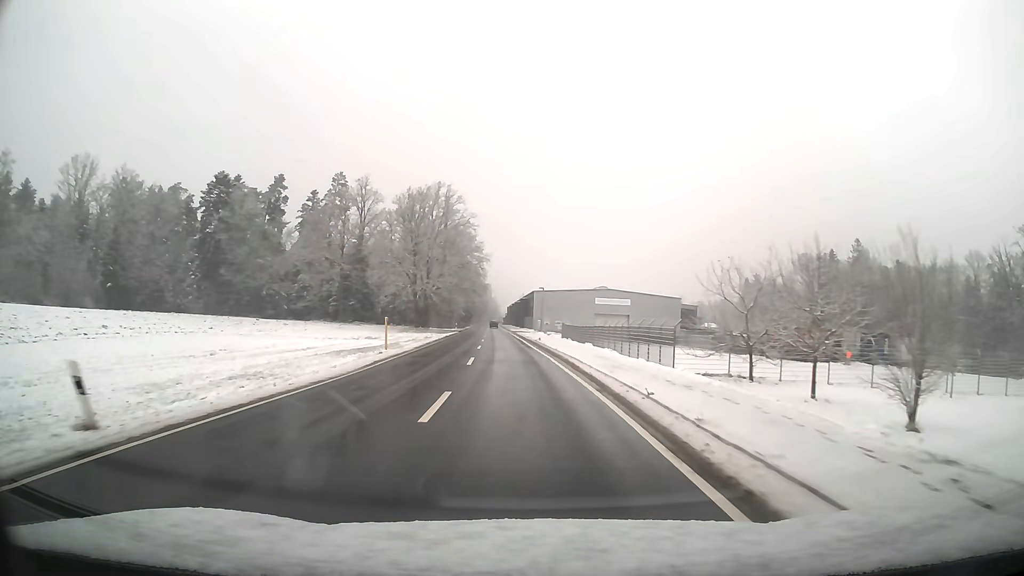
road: tertiary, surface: asphalt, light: Day
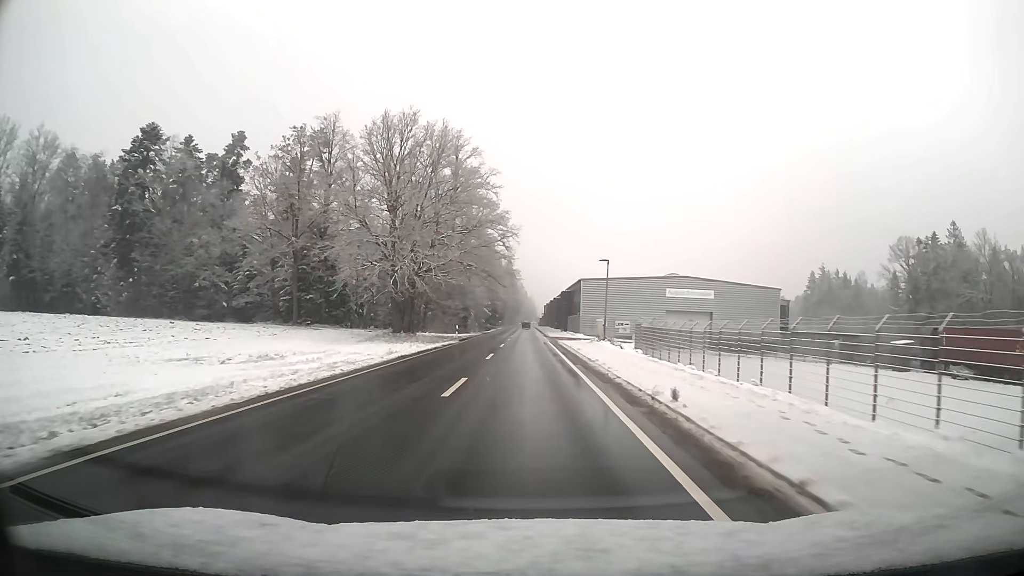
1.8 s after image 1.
(-1.0, +33.4) m; -3°
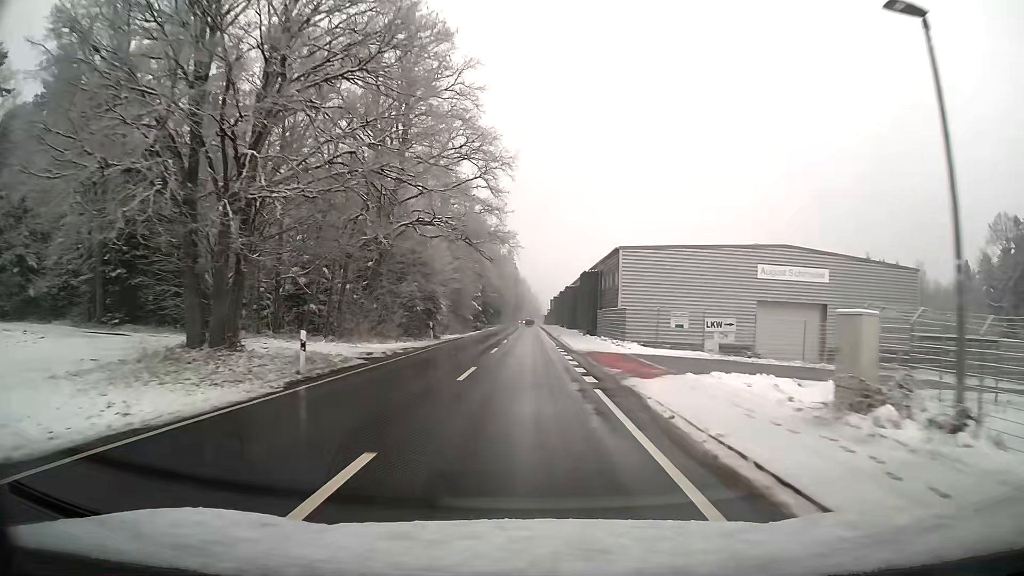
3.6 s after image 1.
(-0.1, +33.6) m; 0°
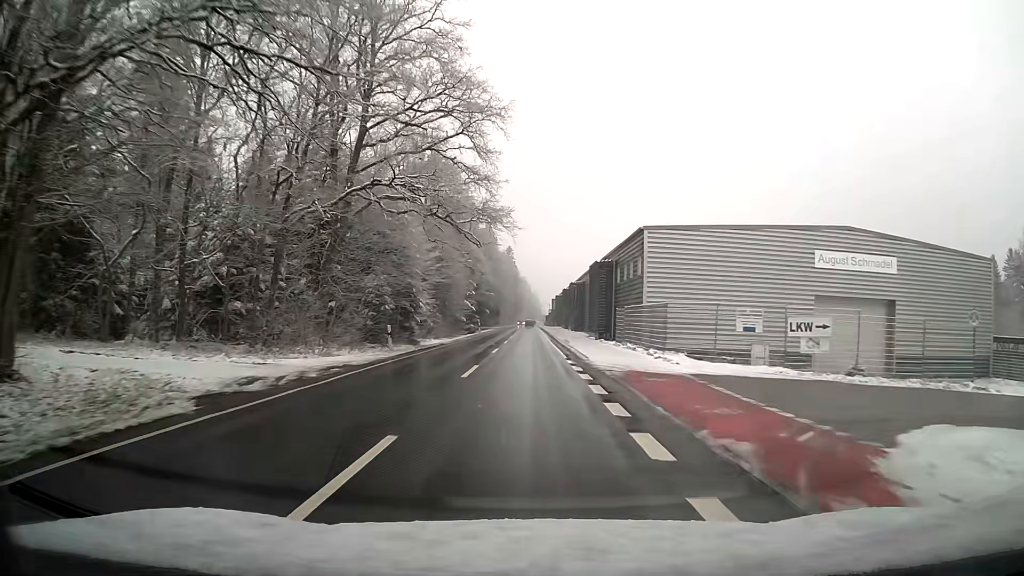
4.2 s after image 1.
(0.0, +11.0) m; 0°
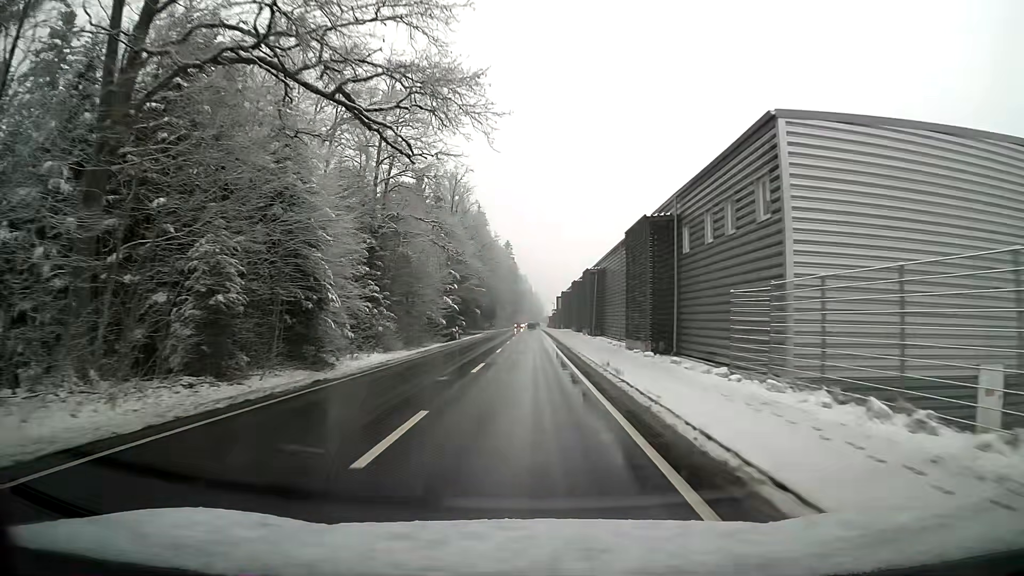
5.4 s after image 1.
(0.0, +21.7) m; 0°
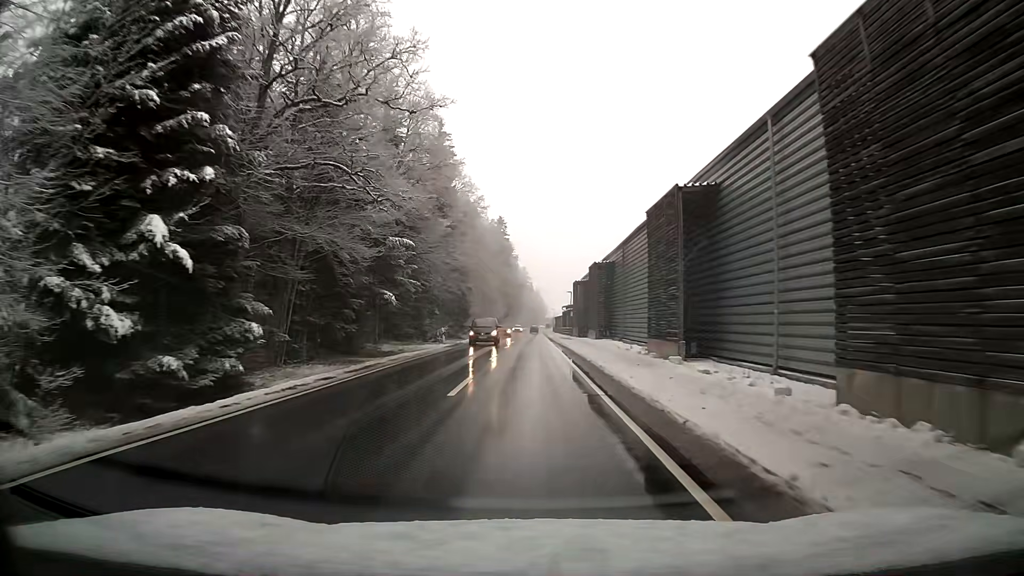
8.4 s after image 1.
(0.0, +54.2) m; 0°
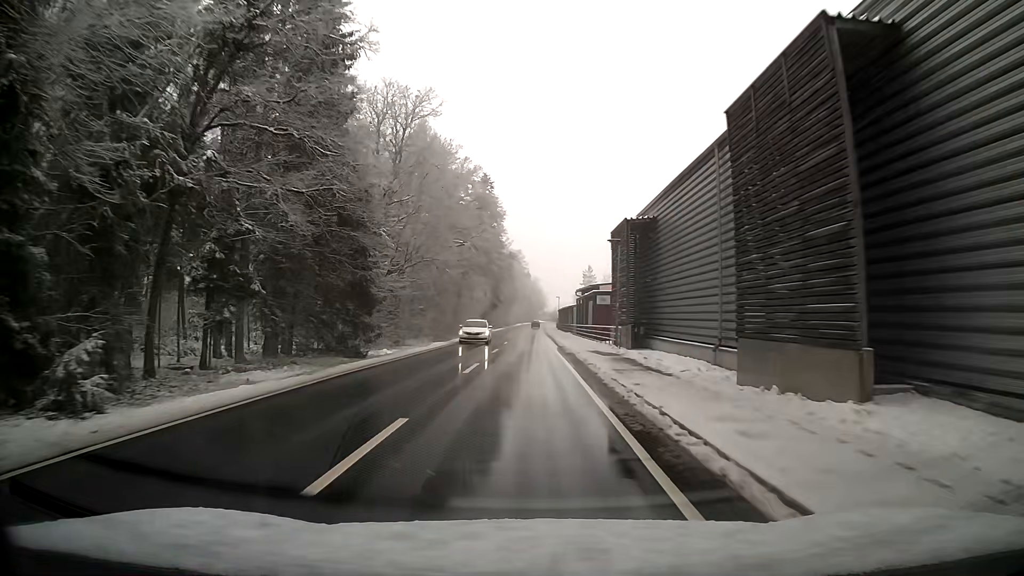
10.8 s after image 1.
(+0.1, +43.5) m; 0°
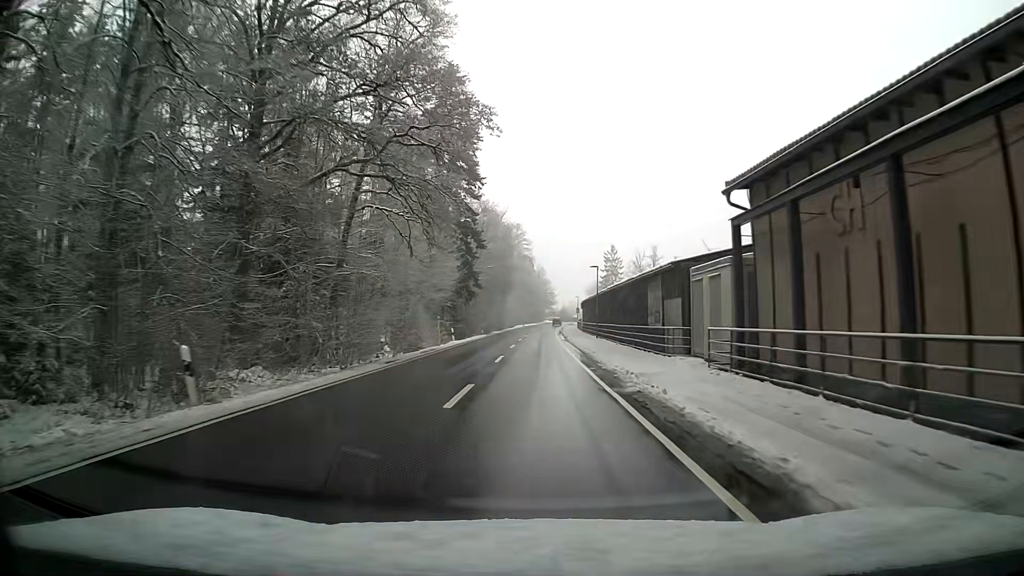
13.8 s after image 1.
(-0.4, +55.0) m; 0°
